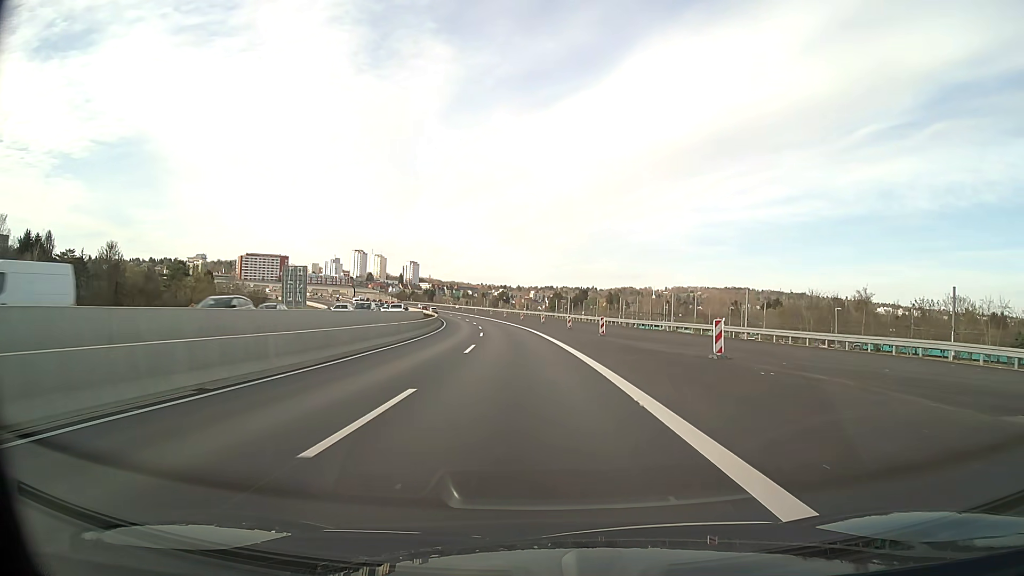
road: motorway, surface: asphalt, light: Day
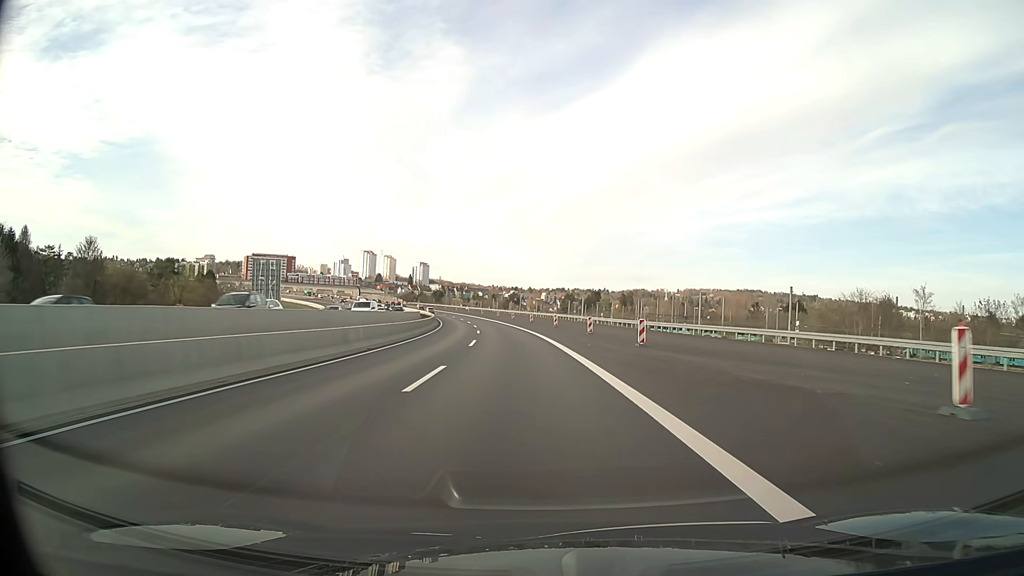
(-0.1, +12.5) m; -1°
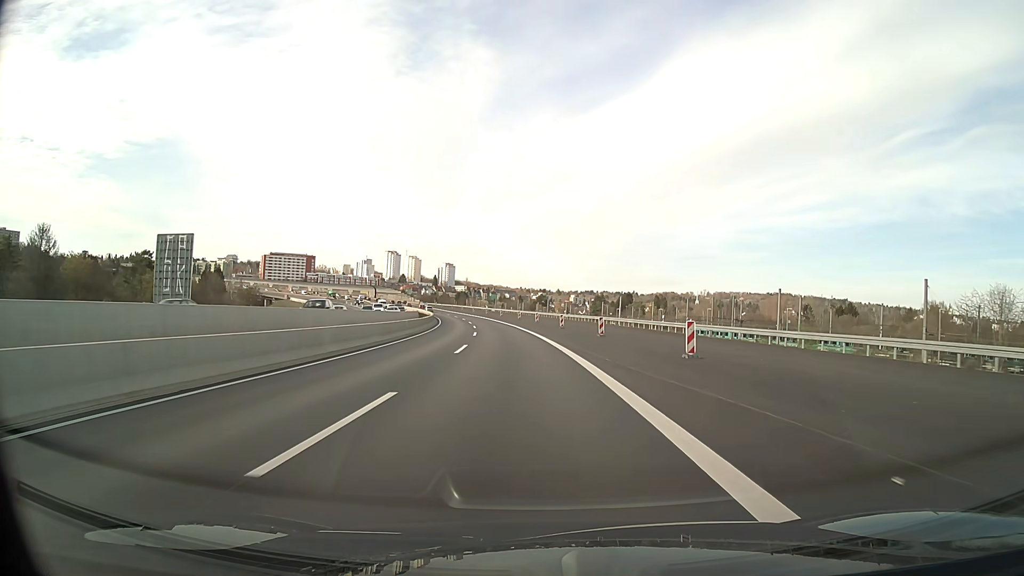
(-0.5, +25.0) m; -3°
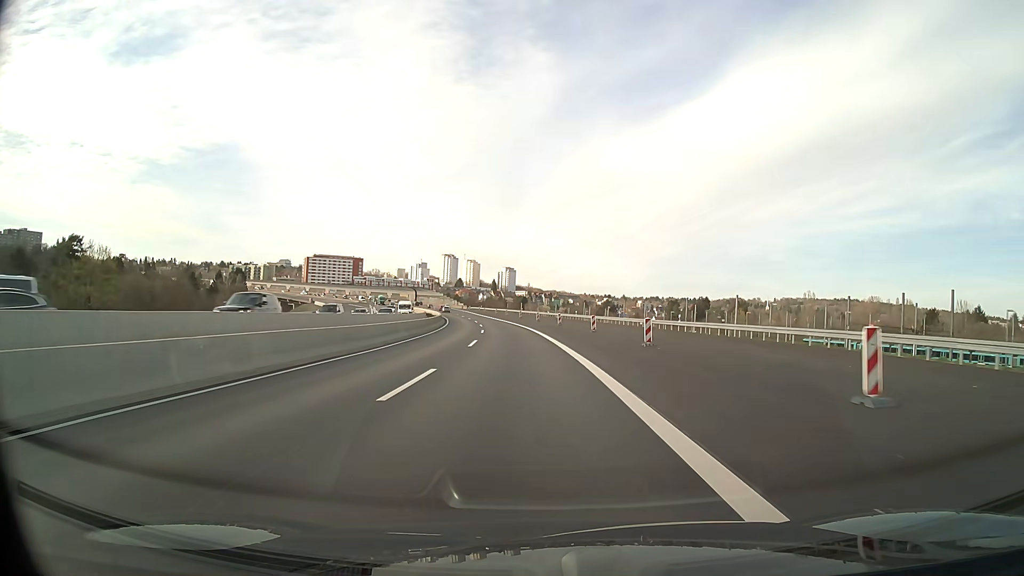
(-2.1, +49.8) m; -5°
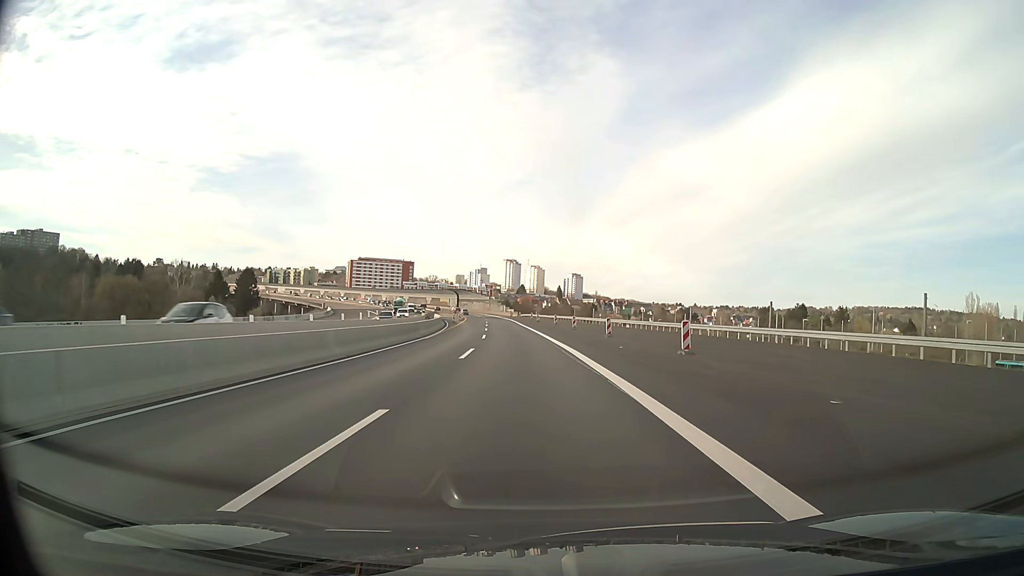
(-3.3, +62.2) m; -6°
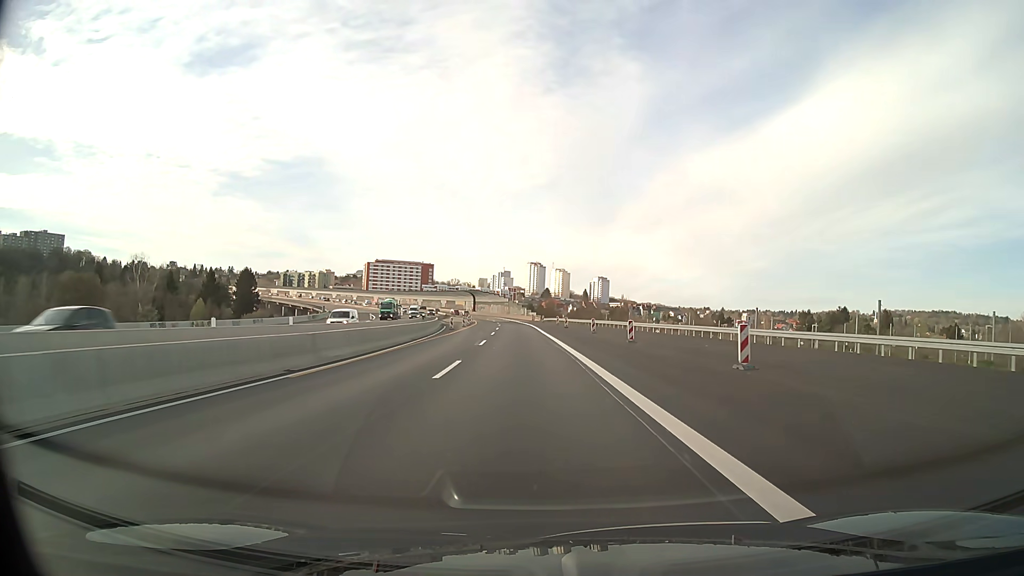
(-0.5, +25.0) m; -2°
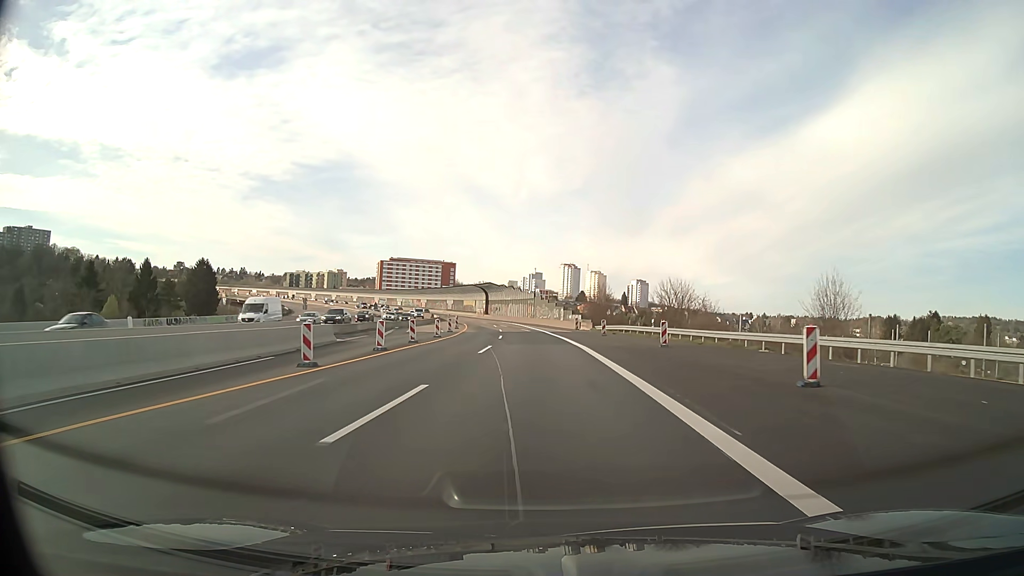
(-2.0, +62.3) m; -3°
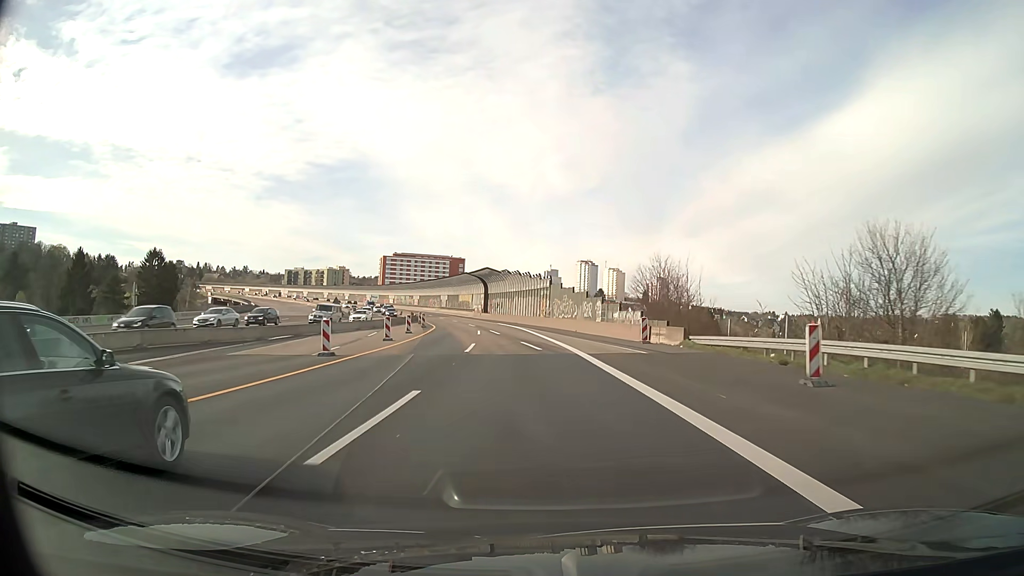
(-0.4, +37.4) m; -1°
(0, +10) (0, +20) (-1, +30) (-2, +40) (-3, +50) (-4, +60) (-6, +70) (-8, +79) (-10, +89) (-12, +99) m
